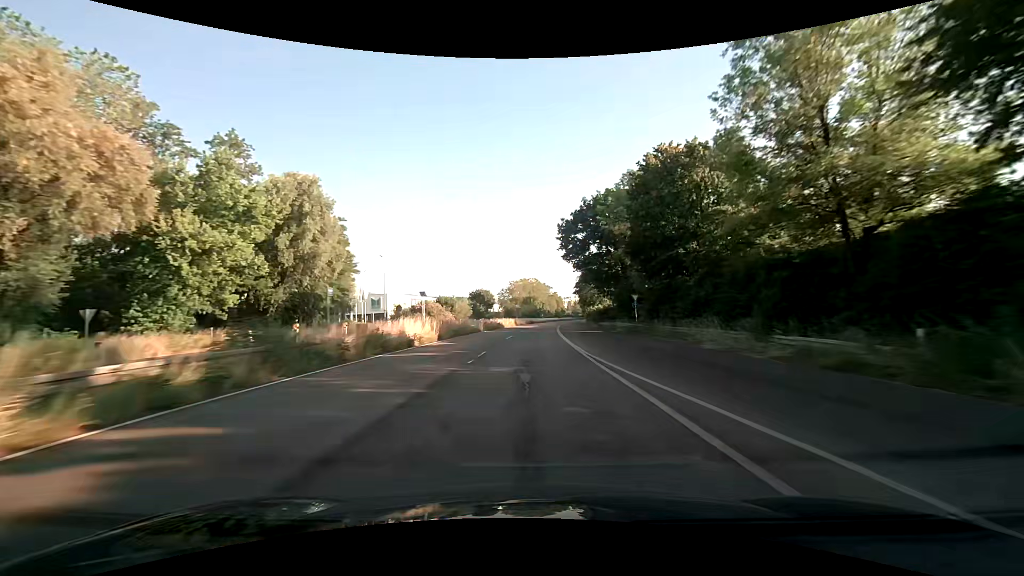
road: trunk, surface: asphalt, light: Day
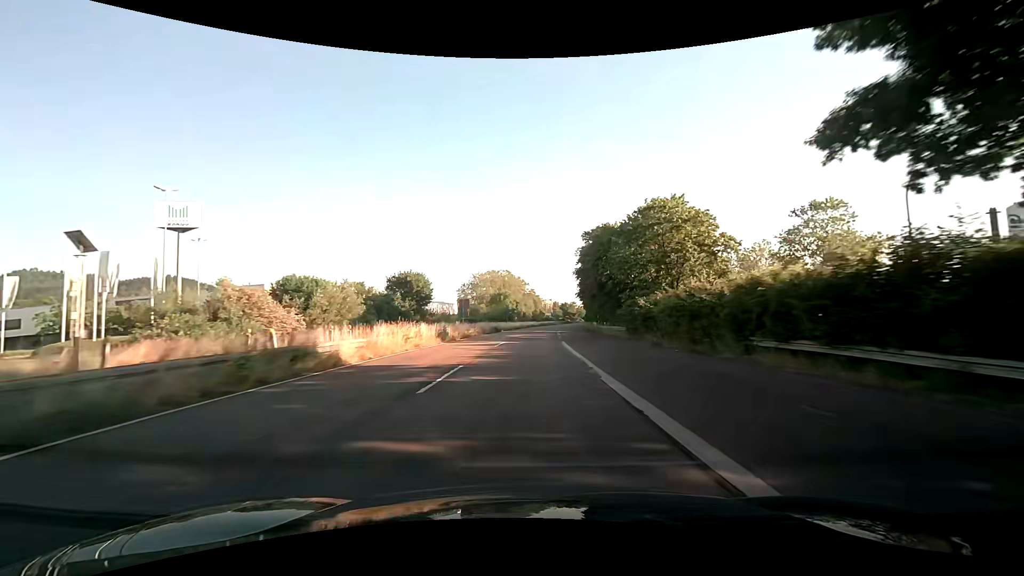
(+1.6, +59.6) m; +3°
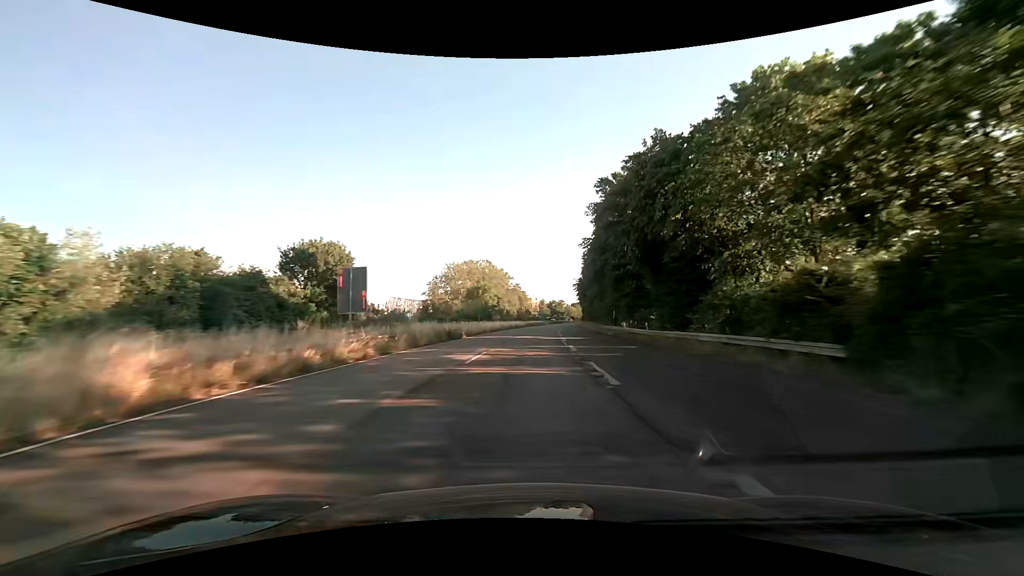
(+0.5, +29.7) m; +2°
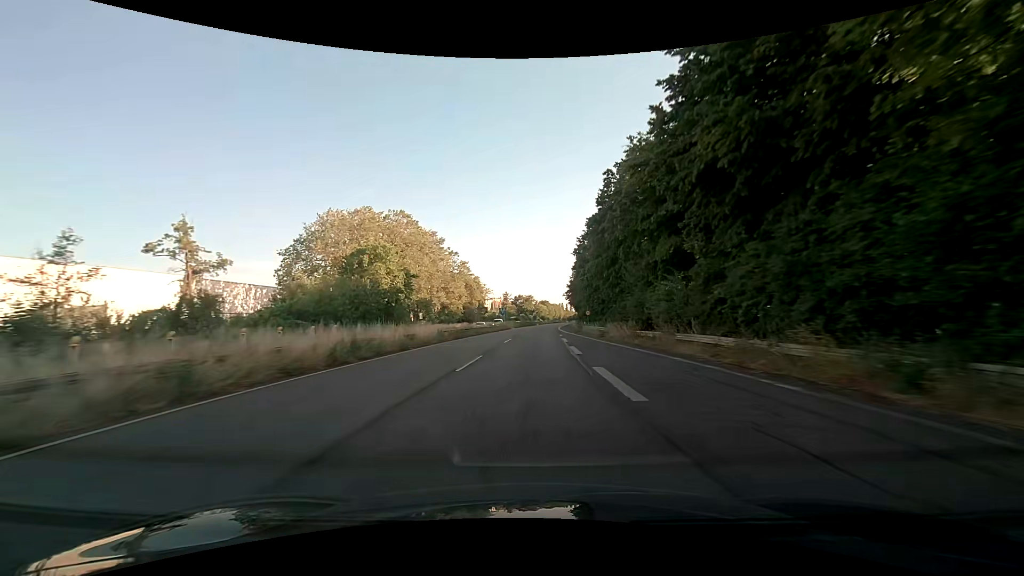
(+2.8, +74.1) m; +4°
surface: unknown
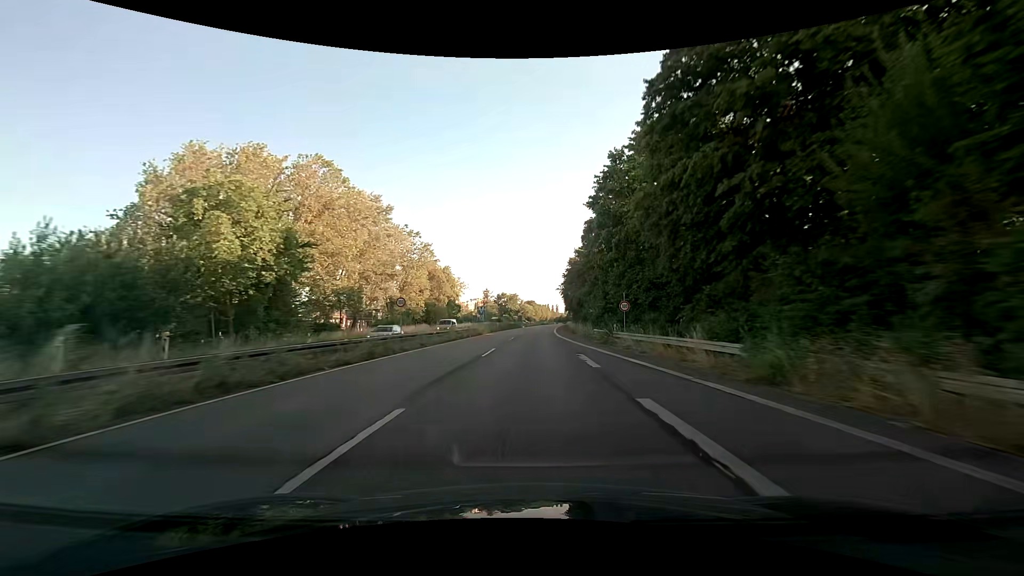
(+0.5, +29.6) m; +2°
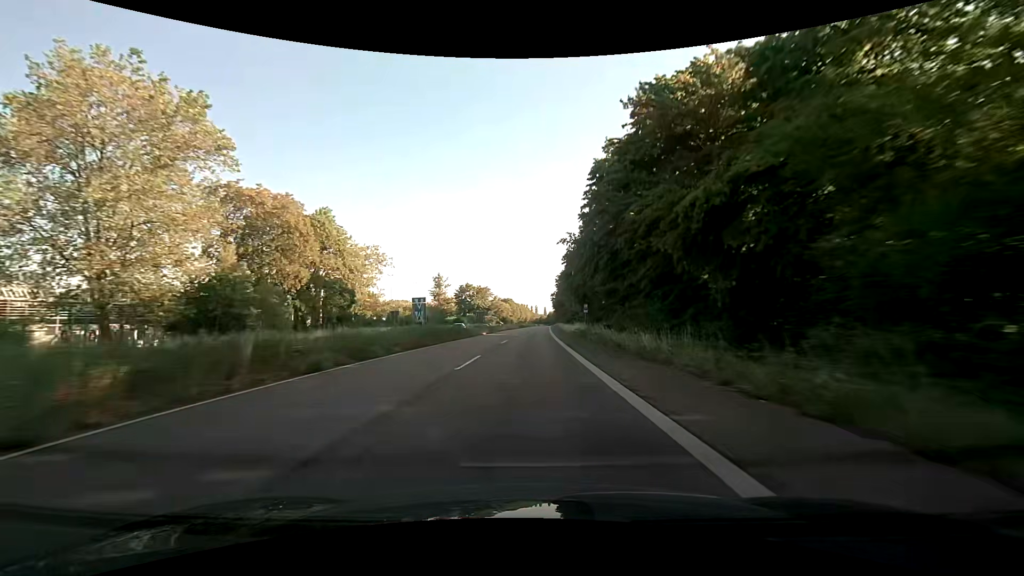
(+1.3, +59.6) m; +2°
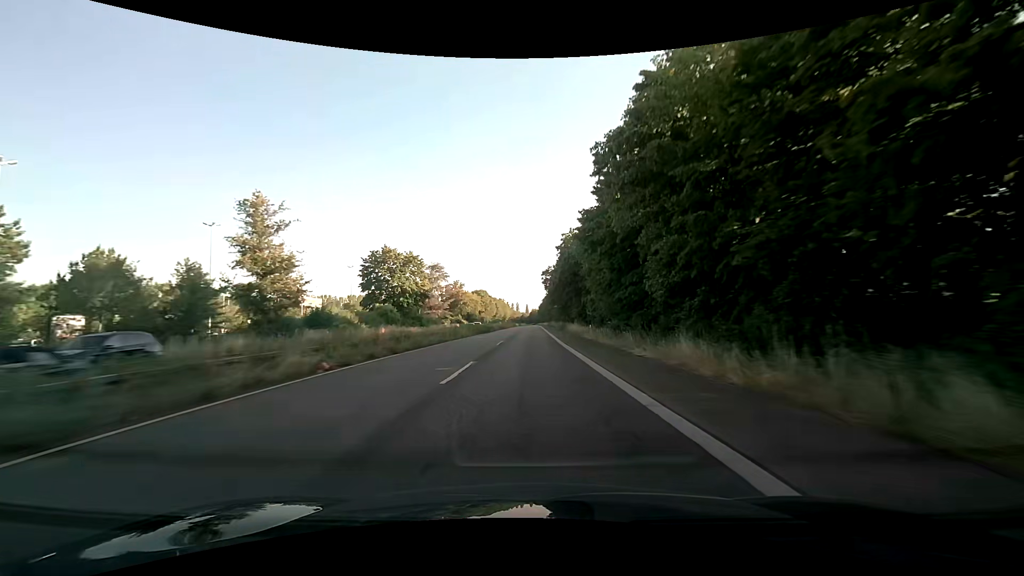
(+1.3, +75.3) m; +2°
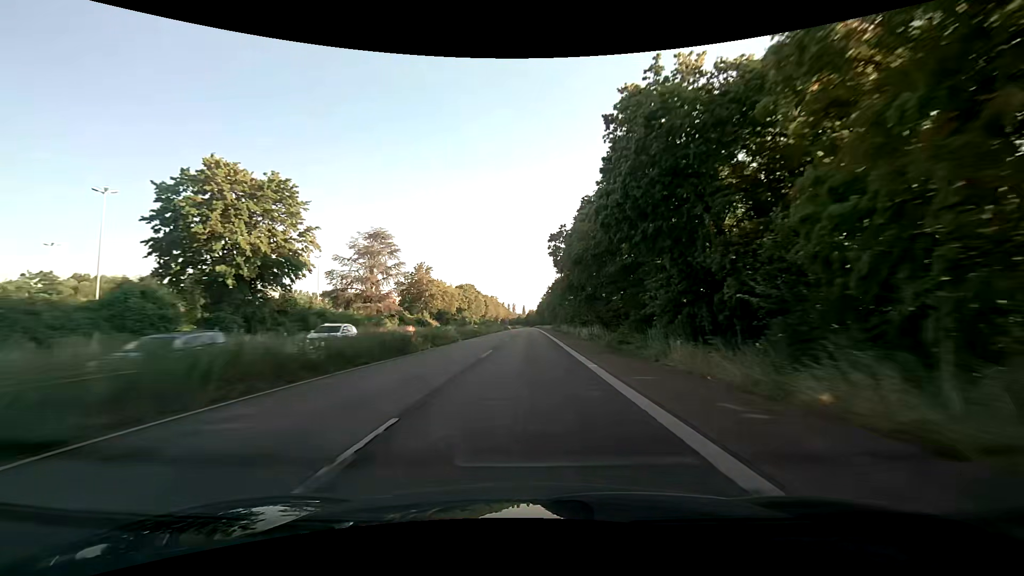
(+0.3, +45.6) m; +1°
(0, +10) (0, +20) (0, +30) (0, +40) (0, +50) (0, +60) (0, +70) (0, +80) (0, +90) (0, +100) m
